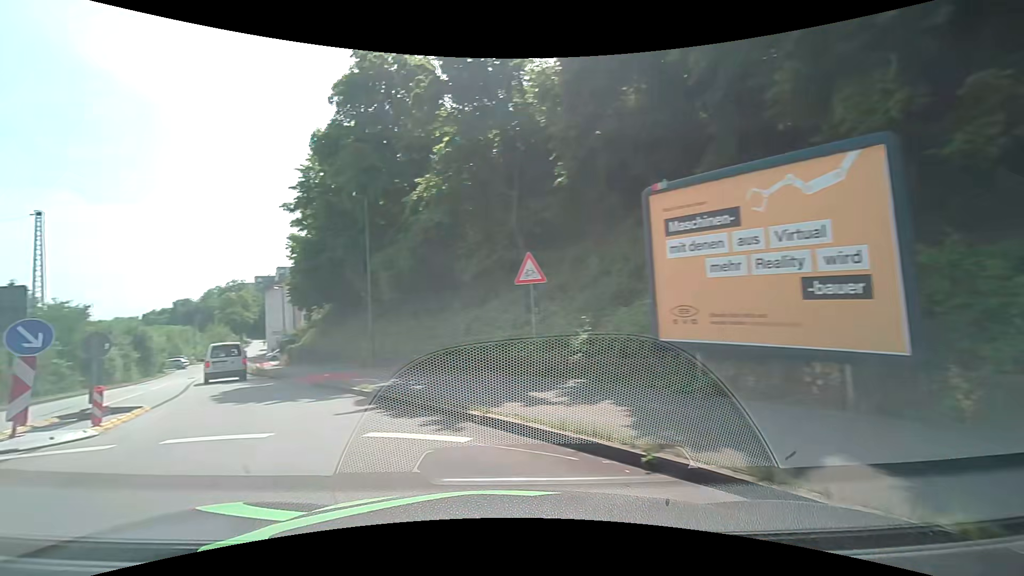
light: Day
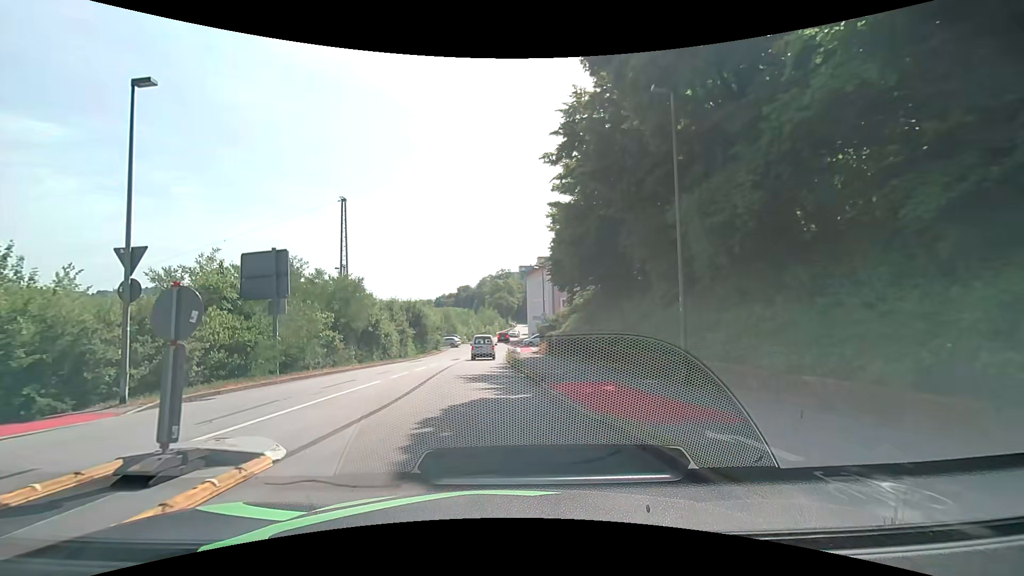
(-3.4, +9.2) m; -30°
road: residential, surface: asphalt
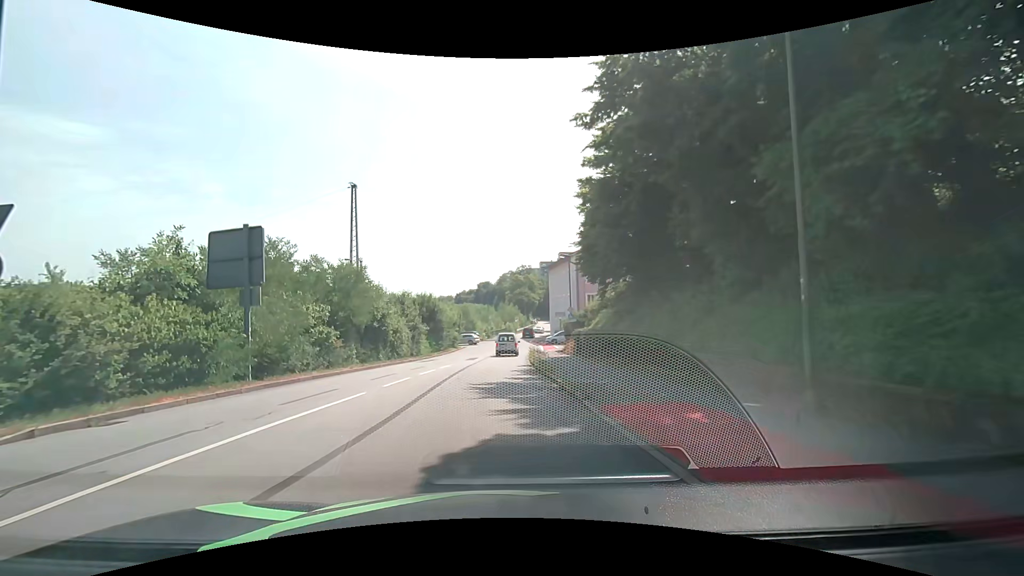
(-0.1, +4.4) m; -3°
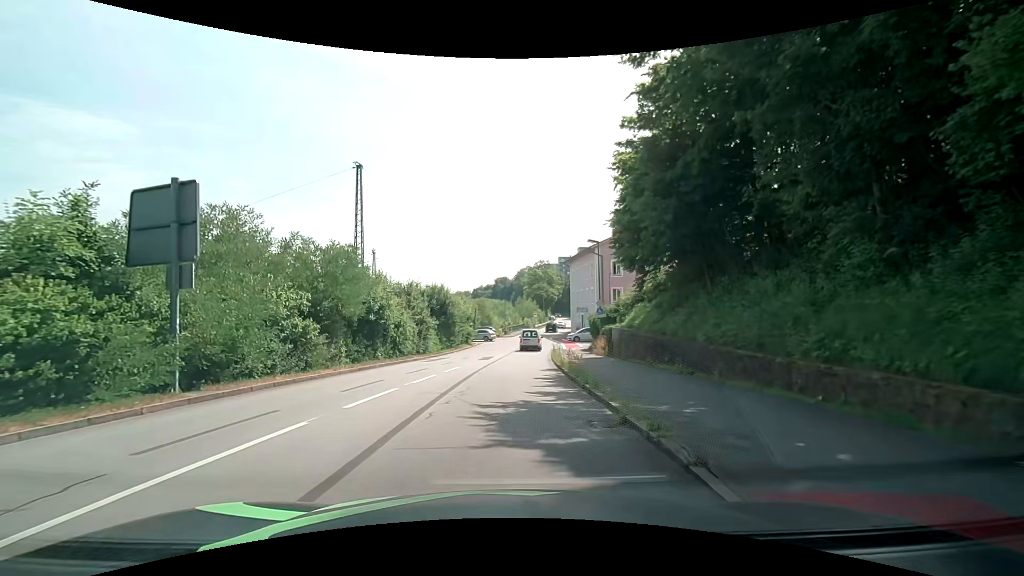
(-0.1, +5.0) m; -2°
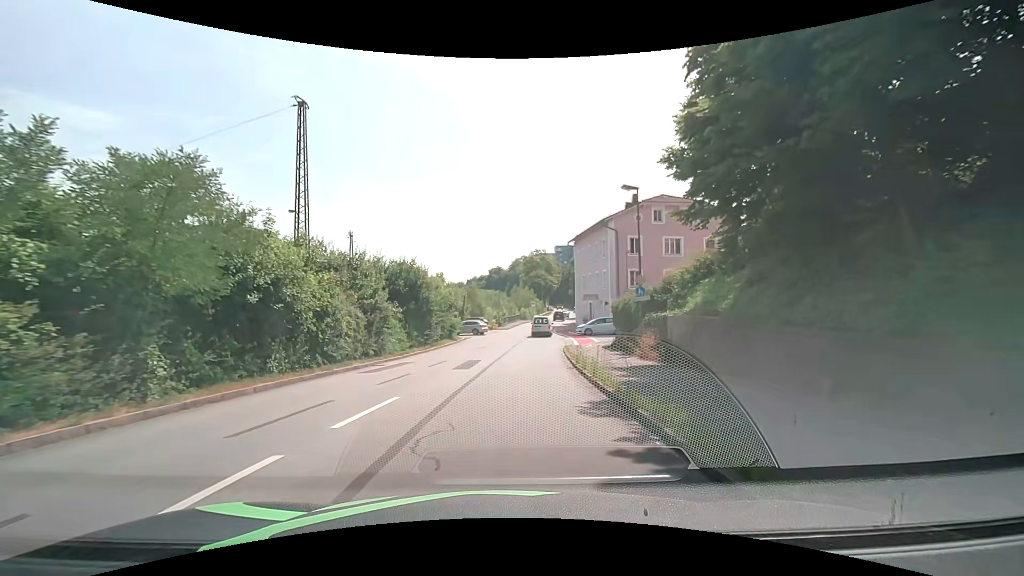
(0.0, +11.5) m; +1°
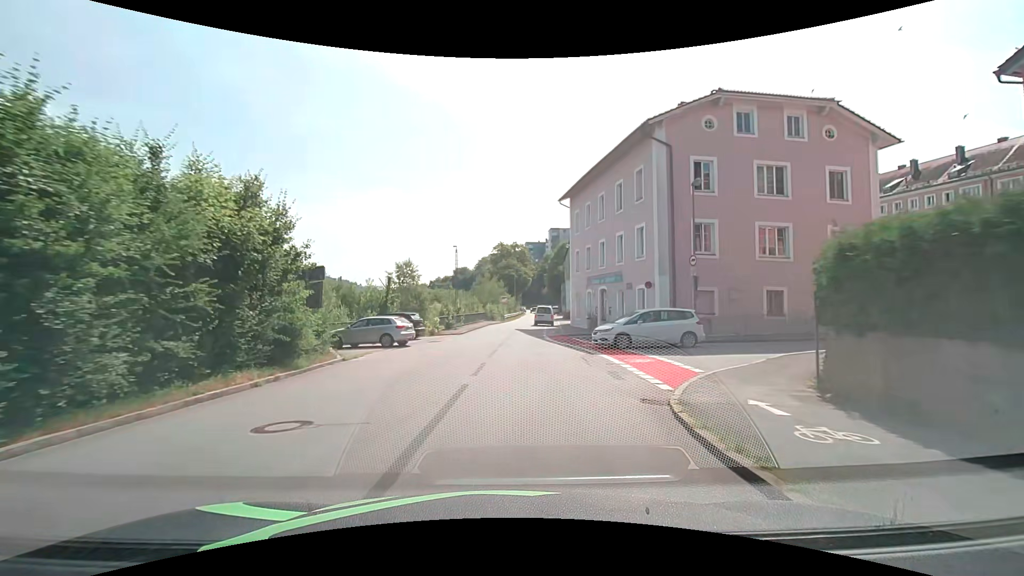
(+0.9, +25.5) m; +4°
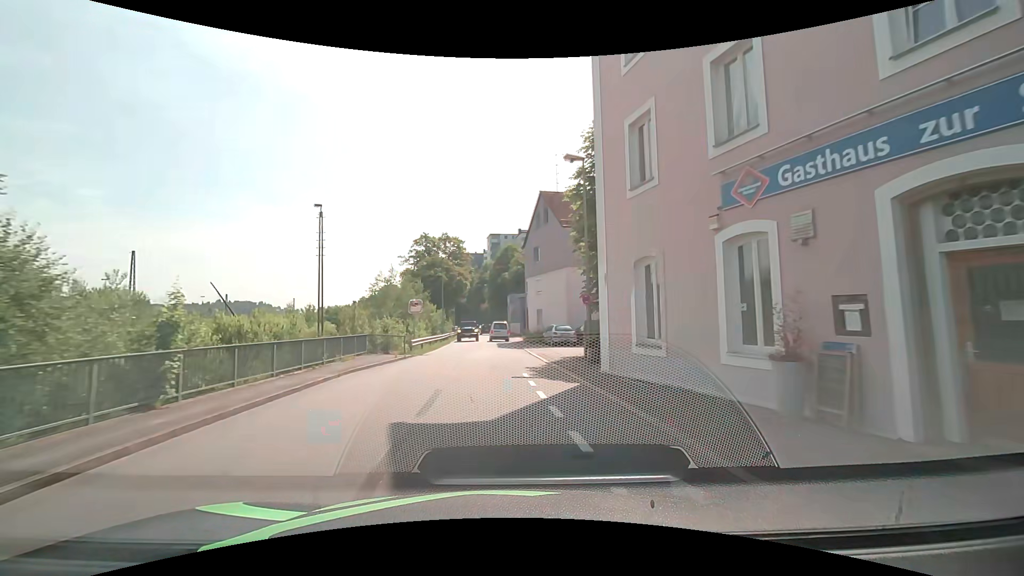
(+1.1, +31.3) m; +7°
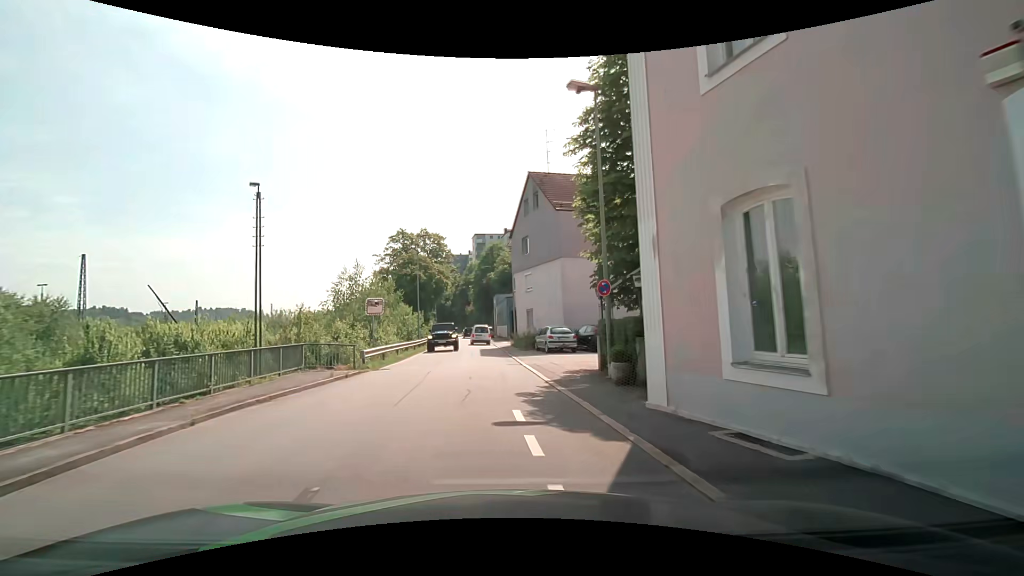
(+0.1, +6.1) m; +2°
(0, +10) (0, +20) (-1, +30) (-2, +40) (-2, +50) (-3, +60) (-5, +70) (-6, +80) (-7, +90) (-8, +100) m
